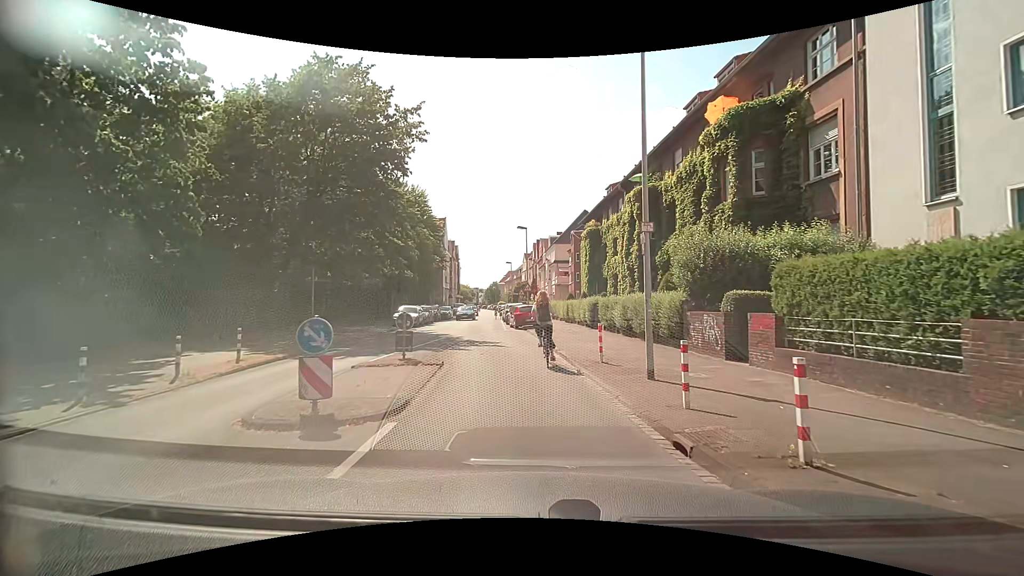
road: residential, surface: asphalt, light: Day
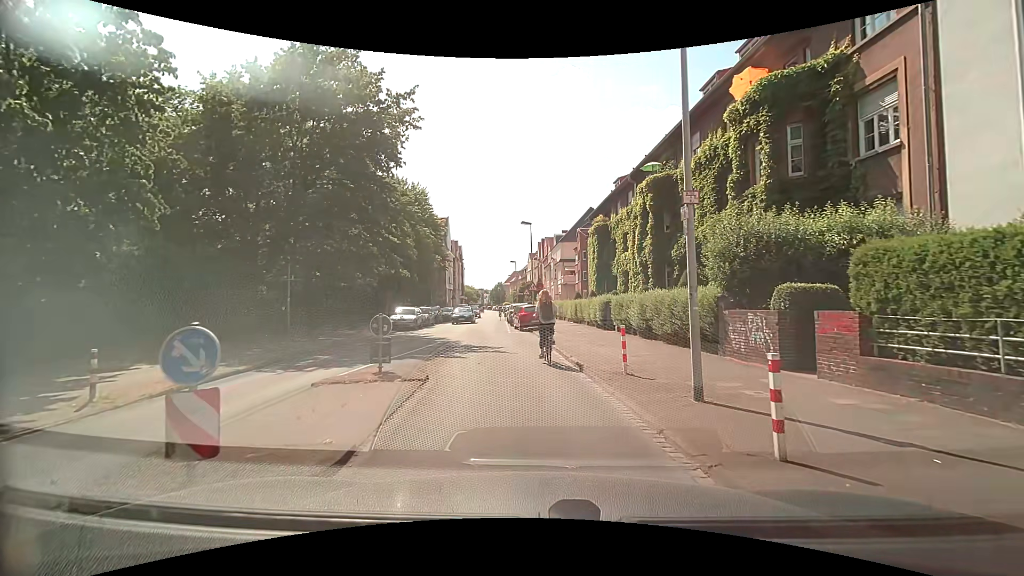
(0.0, +2.4) m; 0°
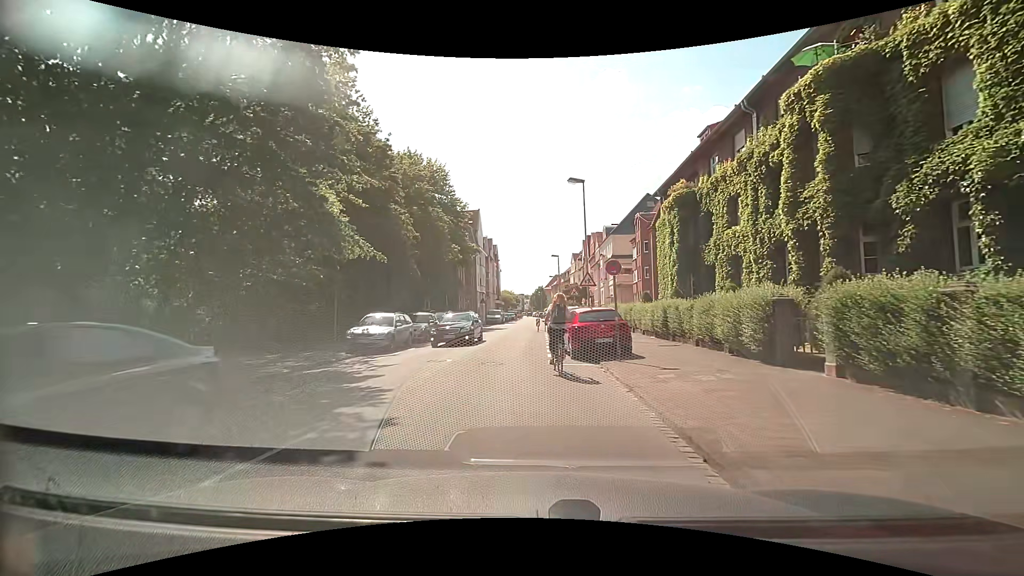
(-0.5, +13.9) m; -4°
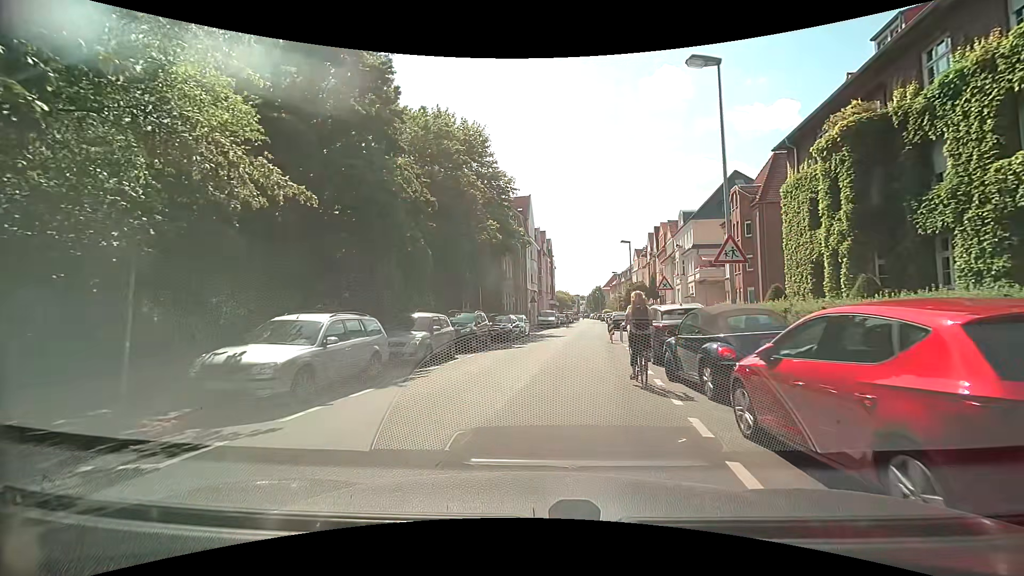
(-0.7, +11.4) m; -6°
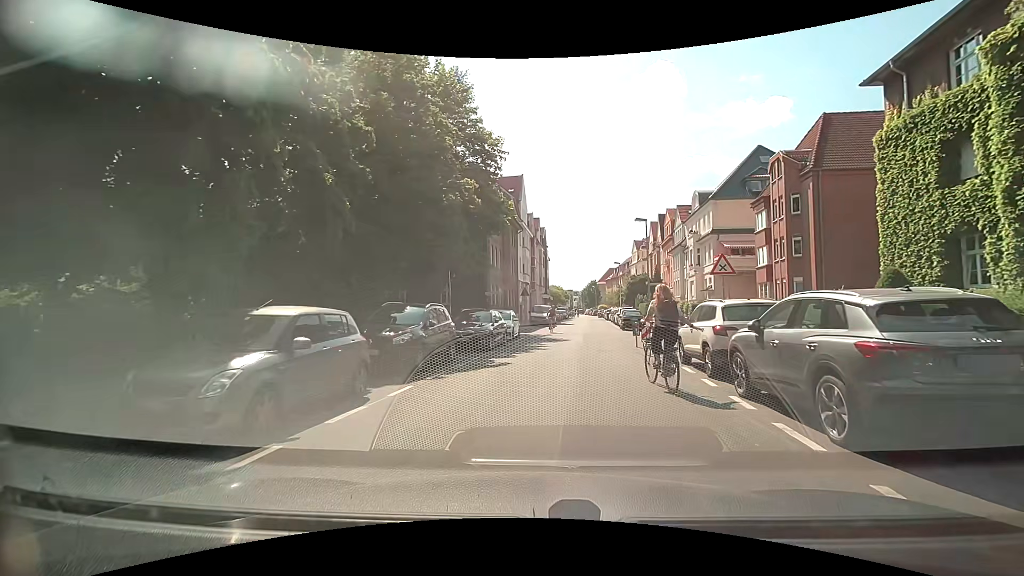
(-0.1, +8.5) m; 0°
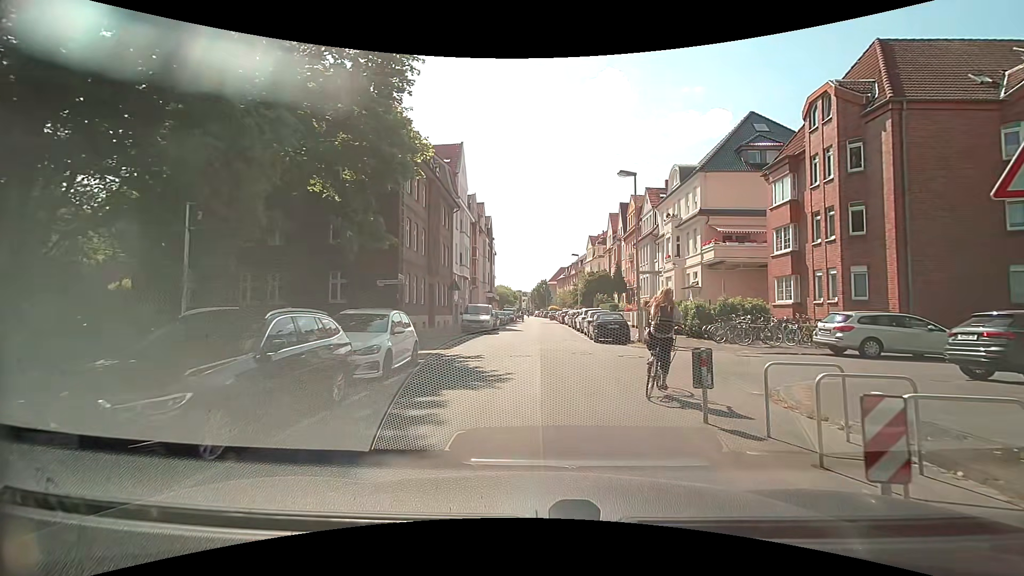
(+1.0, +12.6) m; +4°
(0, +10) (+1, +20) (+2, +30) (+3, +40) (+3, +50) (+4, +60) (+4, +70) (+4, +80) (+5, +90) (+5, +100) m
